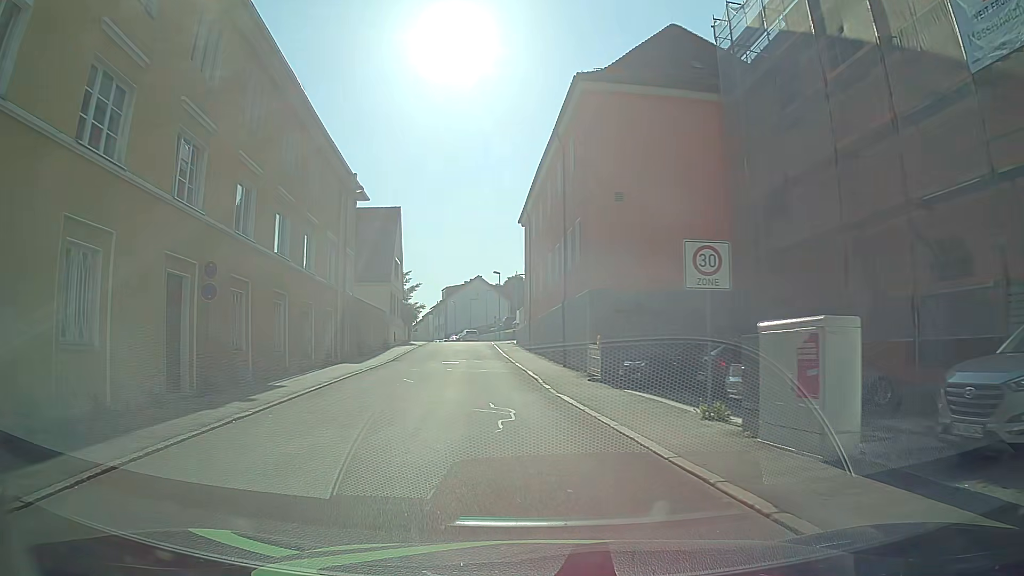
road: residential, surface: asphalt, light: Day
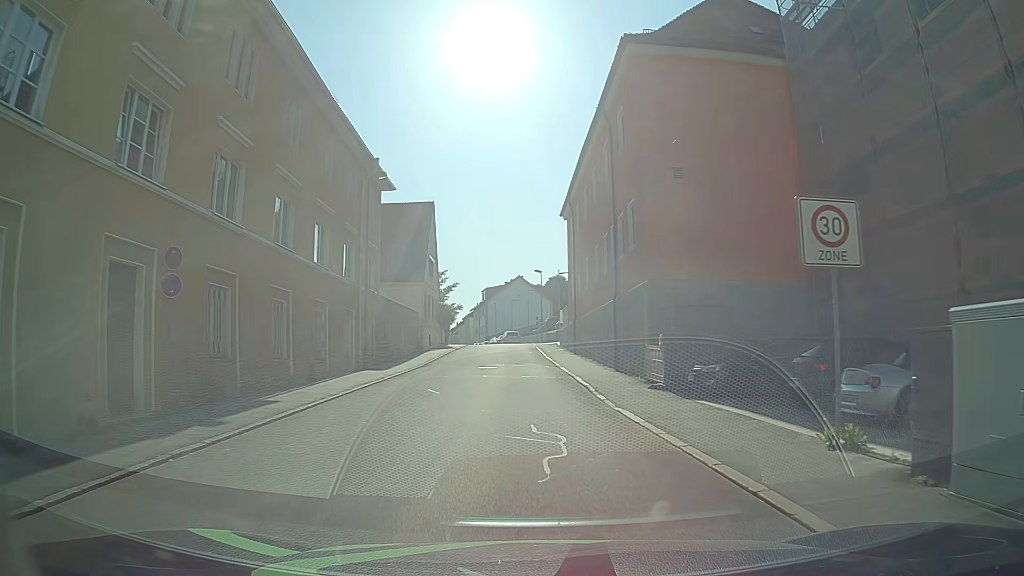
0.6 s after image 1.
(-0.1, +3.6) m; -4°
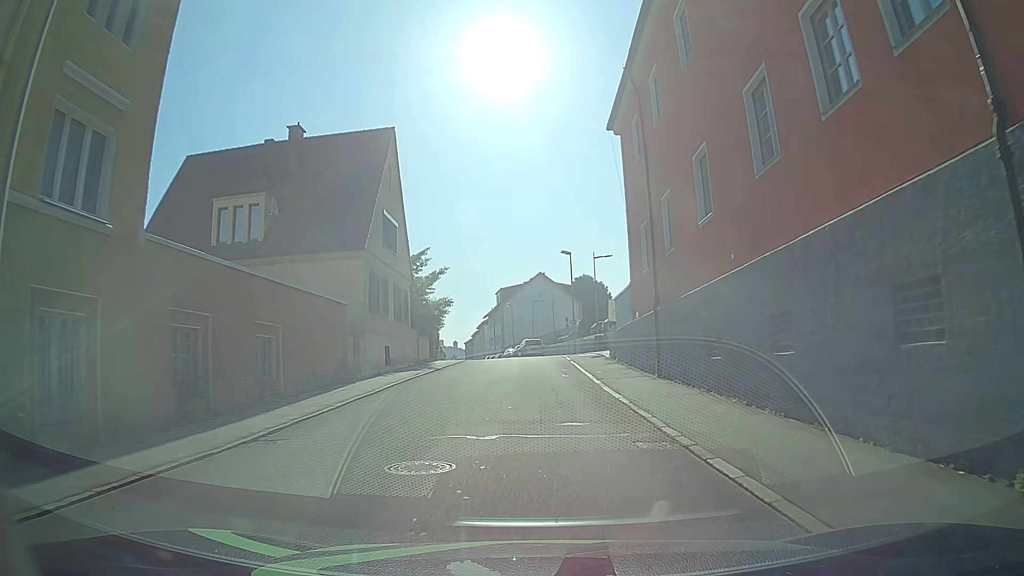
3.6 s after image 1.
(-0.2, +21.9) m; 0°
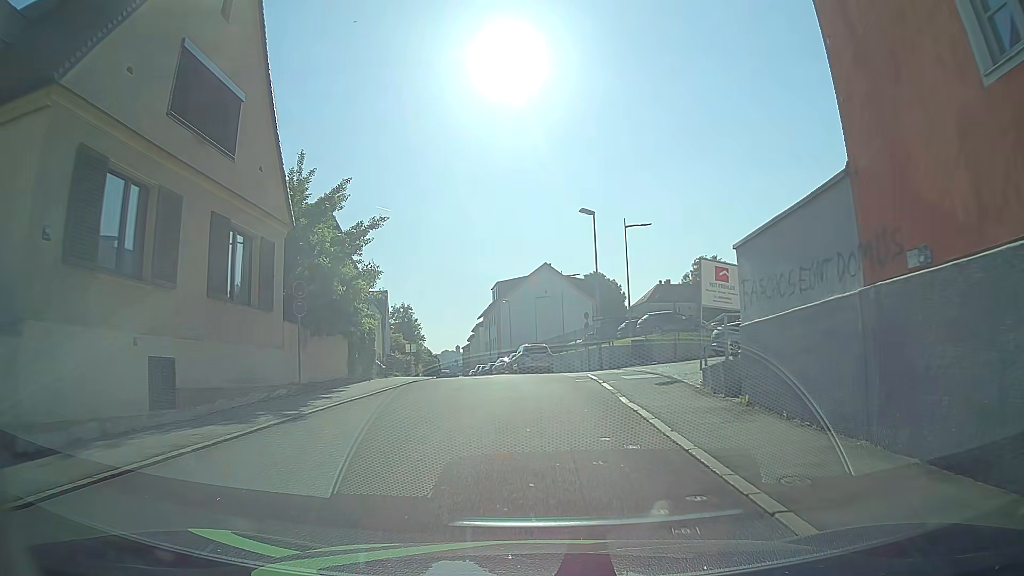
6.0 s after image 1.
(-0.4, +18.5) m; -2°
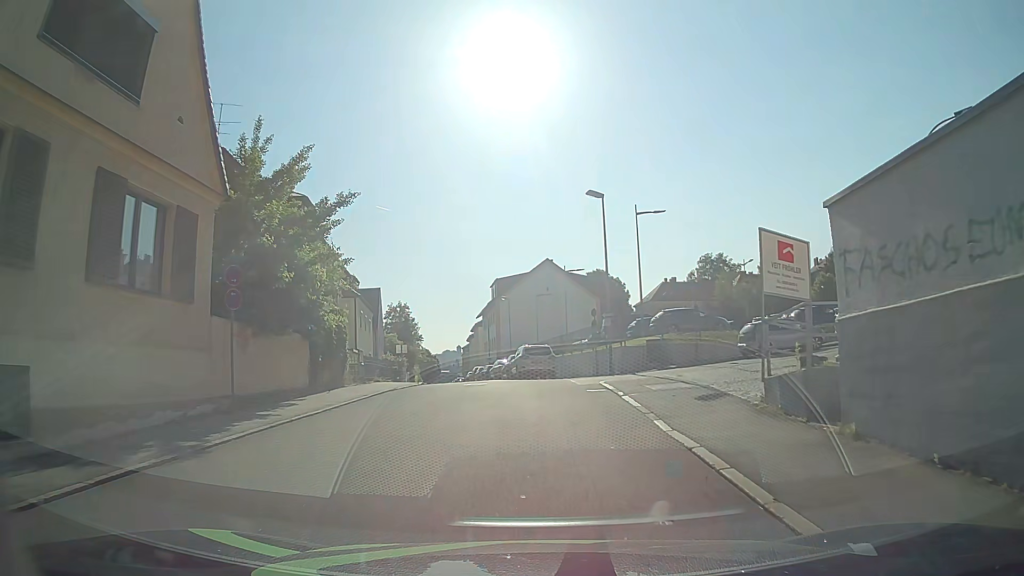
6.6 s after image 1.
(0.0, +4.1) m; -1°
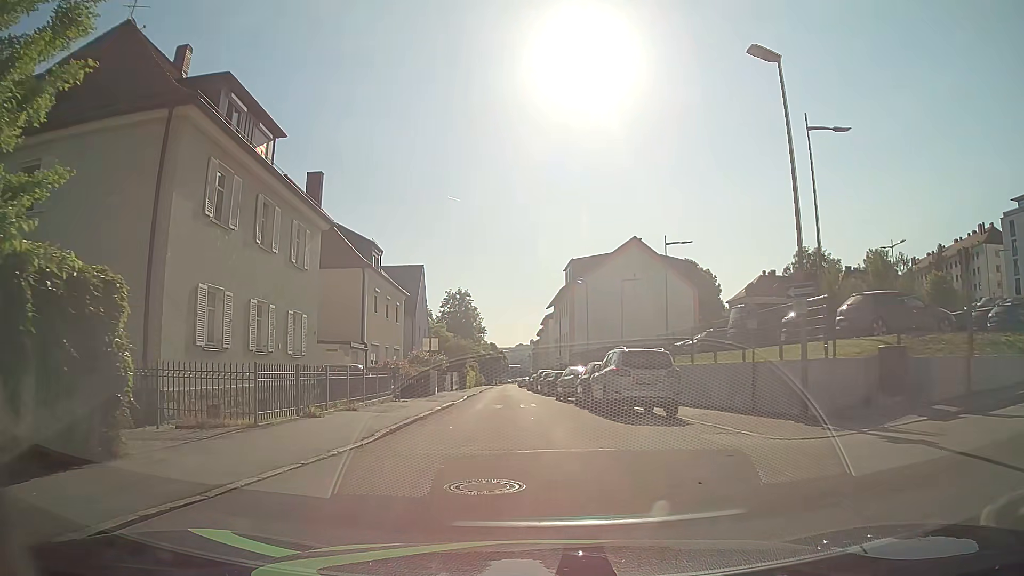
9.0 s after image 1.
(-0.4, +15.6) m; -5°
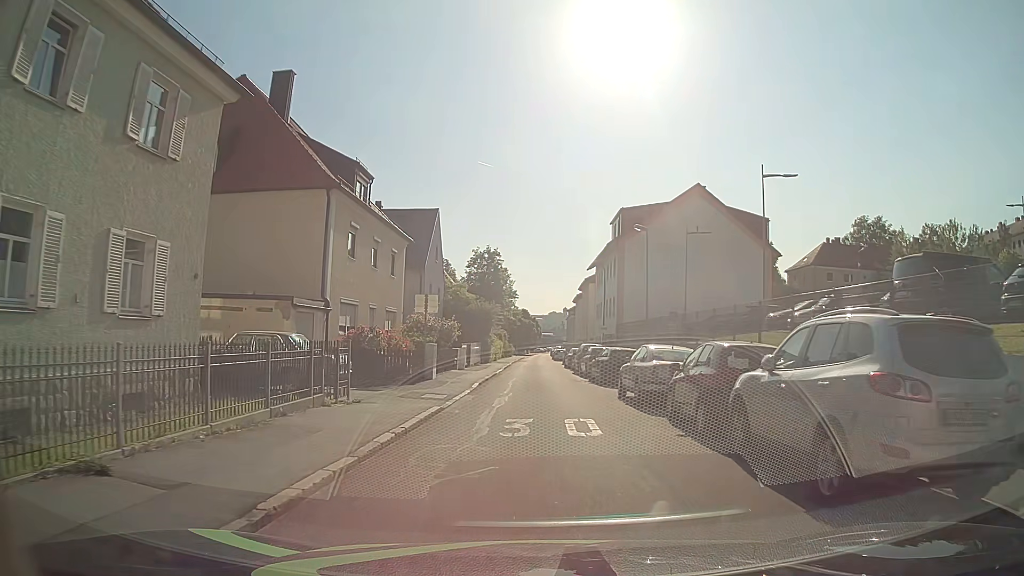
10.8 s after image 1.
(-0.6, +11.6) m; -3°
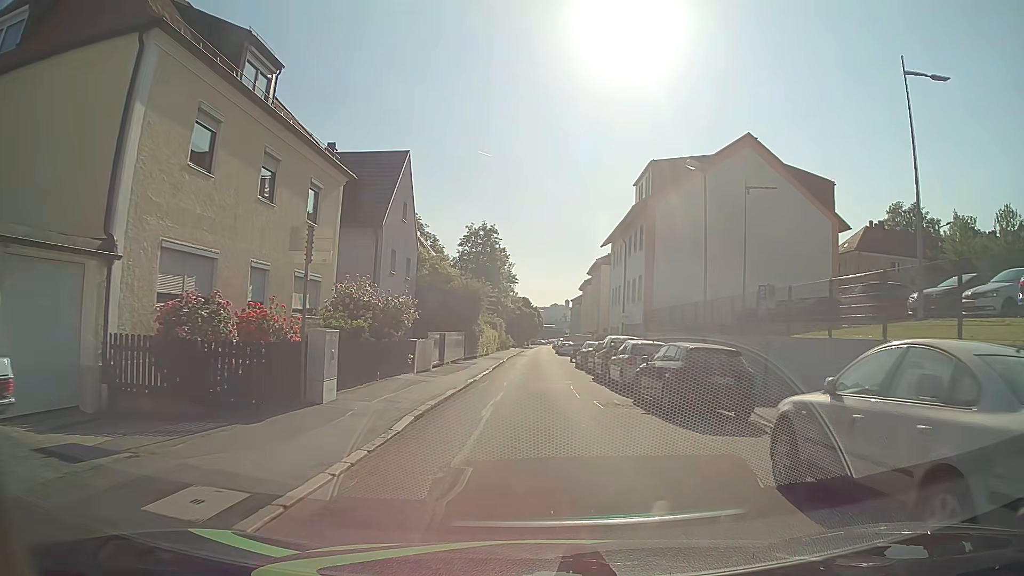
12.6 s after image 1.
(0.0, +12.5) m; 0°
(0, +10) (0, +20) (0, +30) (0, +40) (0, +50) (0, +60) (0, +70) (0, +80) (0, +90) (+1, +100) m
